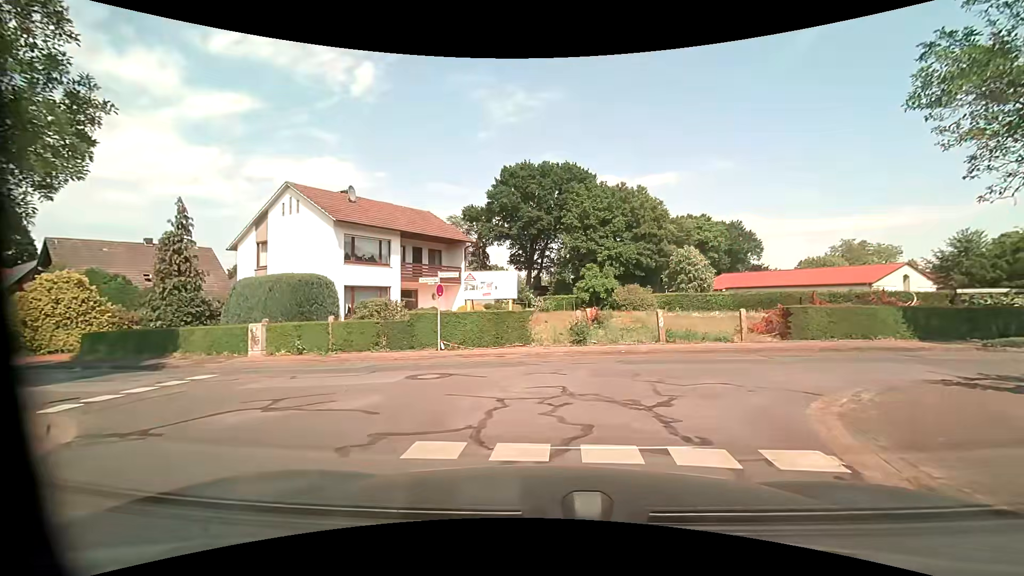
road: residential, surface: asphalt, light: Day
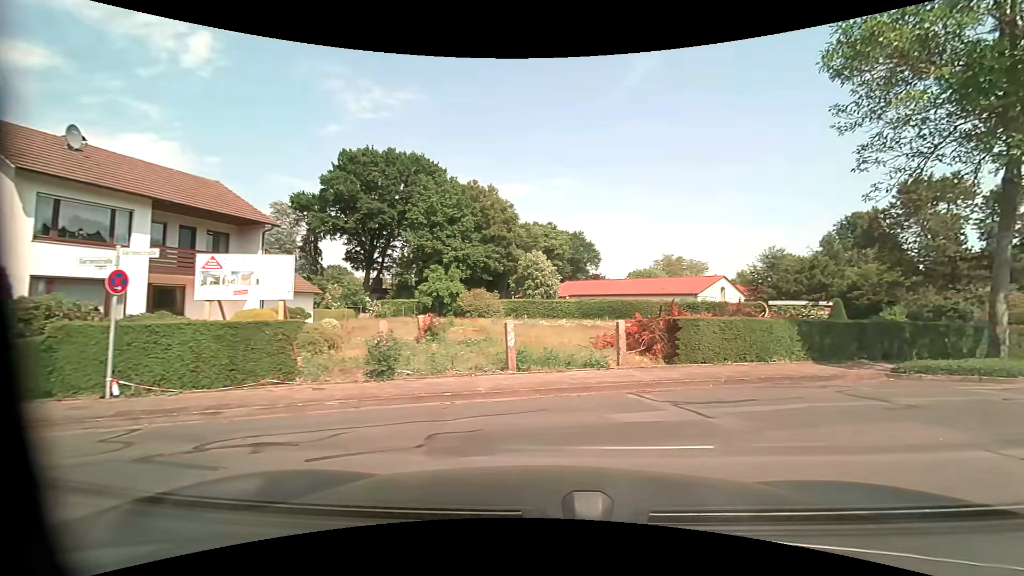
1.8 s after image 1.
(+0.8, +6.1) m; +20°
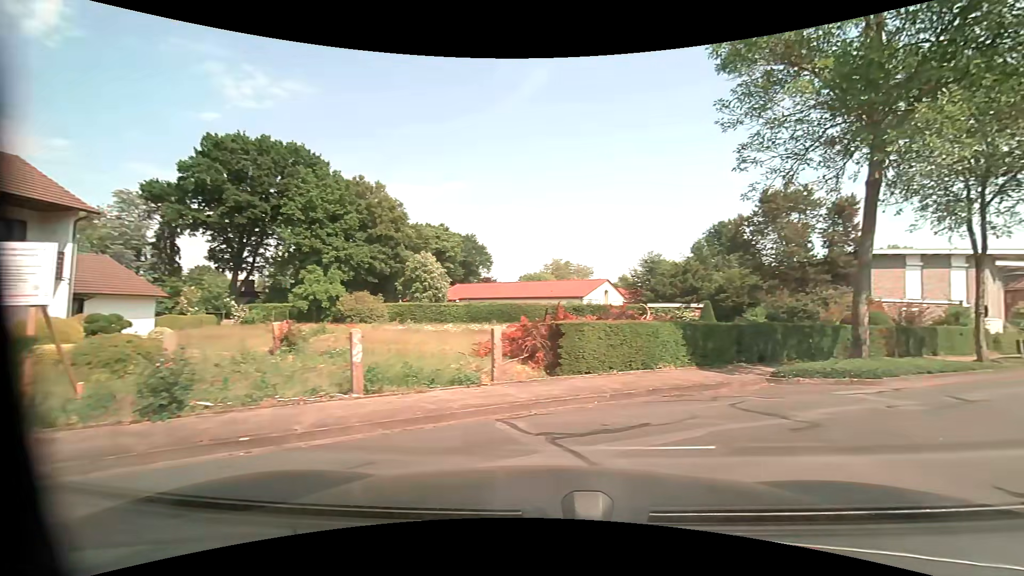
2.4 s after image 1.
(+0.2, +2.2) m; +11°
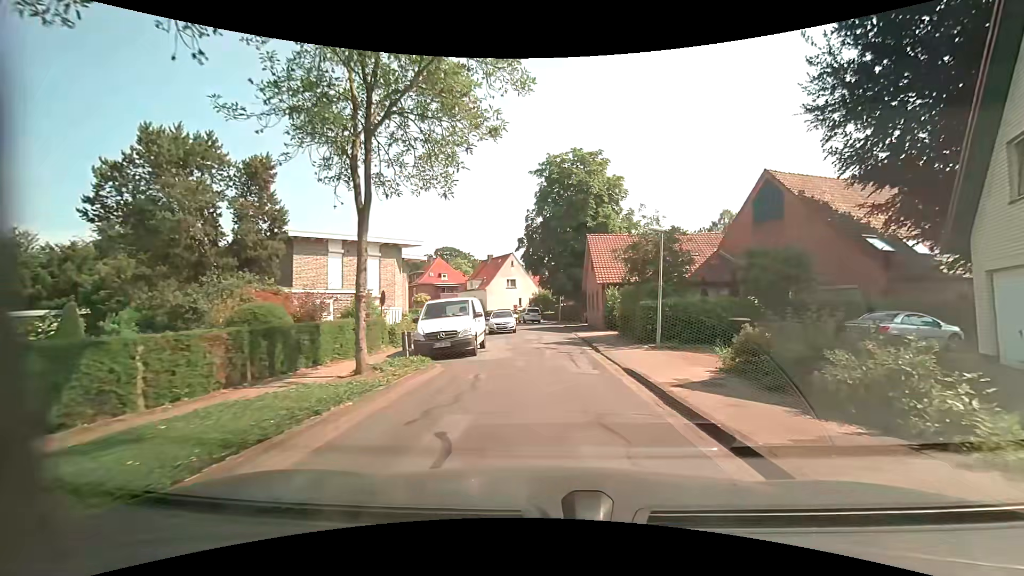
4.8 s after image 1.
(+6.6, +9.7) m; +54°
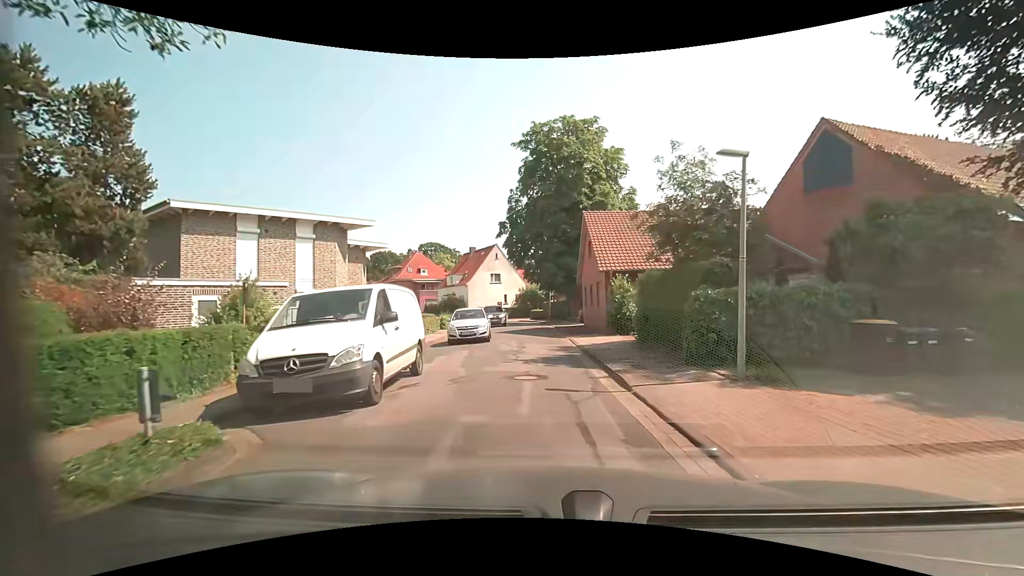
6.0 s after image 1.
(+0.3, +8.1) m; +2°
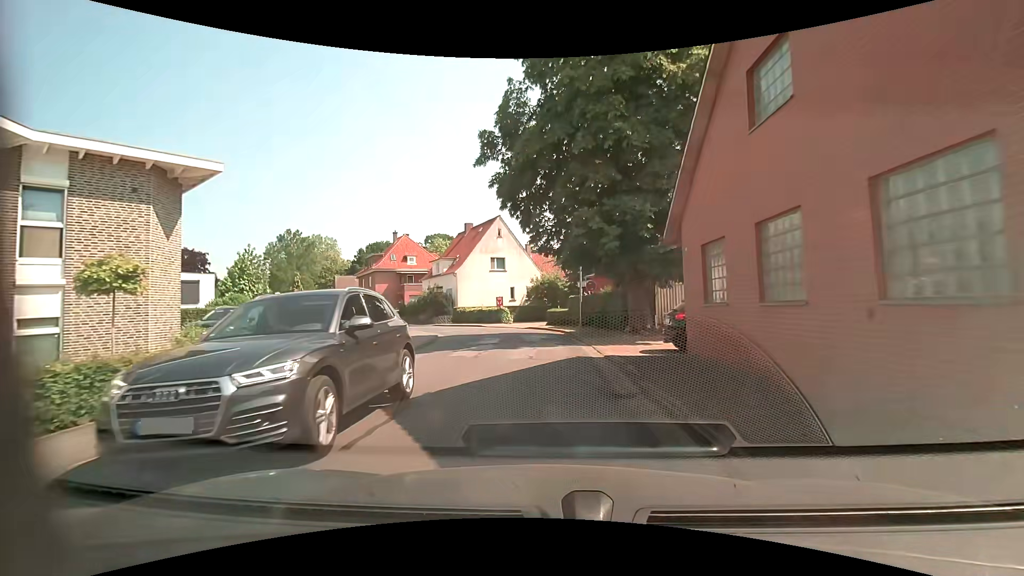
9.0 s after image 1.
(-0.2, +21.8) m; -2°
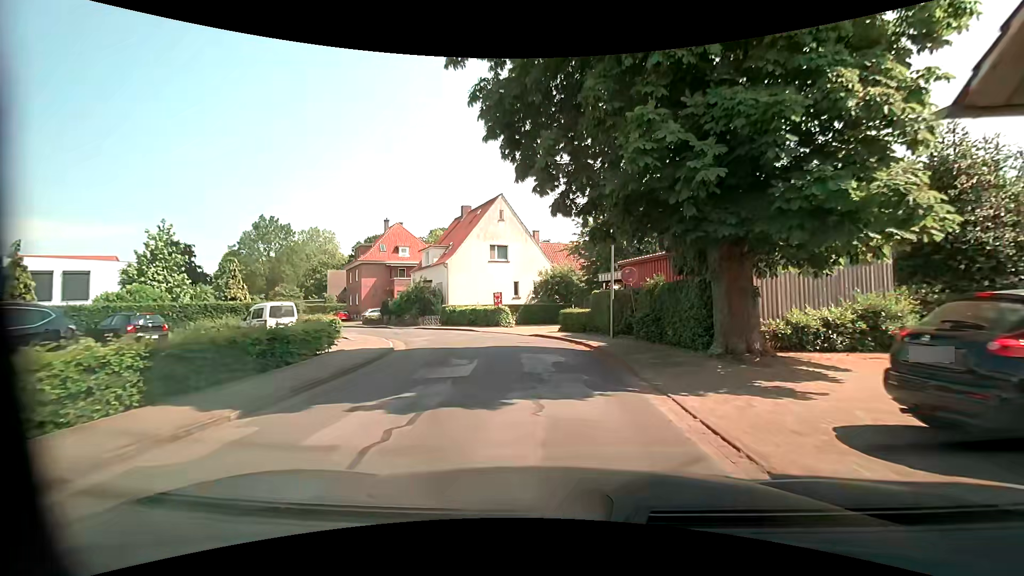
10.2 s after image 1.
(-0.1, +9.2) m; 0°
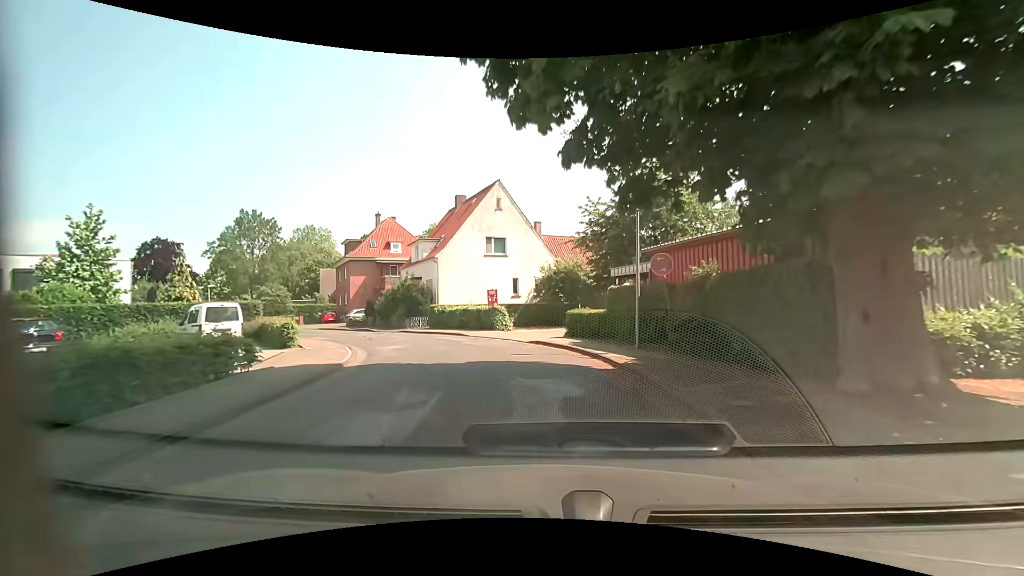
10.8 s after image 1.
(-0.1, +4.6) m; -1°
(0, +10) (-3, +20) (-8, +28) (-15, +36) (-21, +43) (-28, +50) (-36, +57) (-42, +64) (-48, +73) (-53, +81) m
